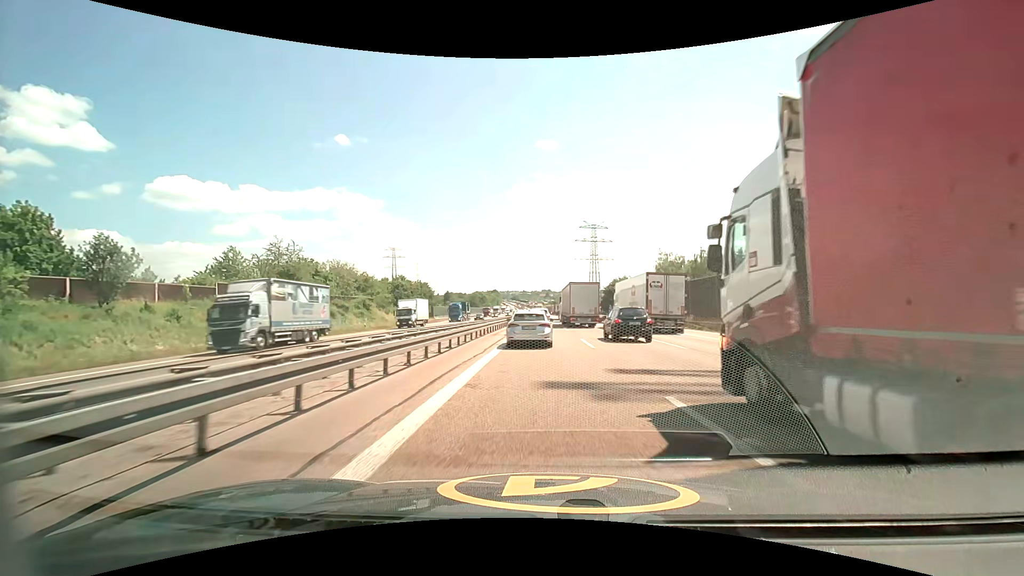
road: motorway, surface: asphalt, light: Day
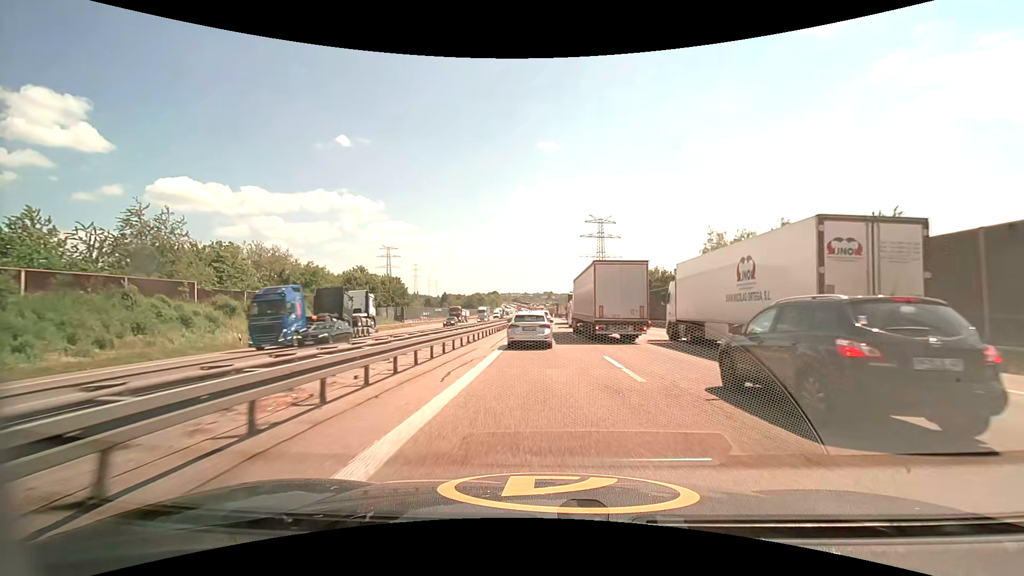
(-0.1, +27.1) m; 0°
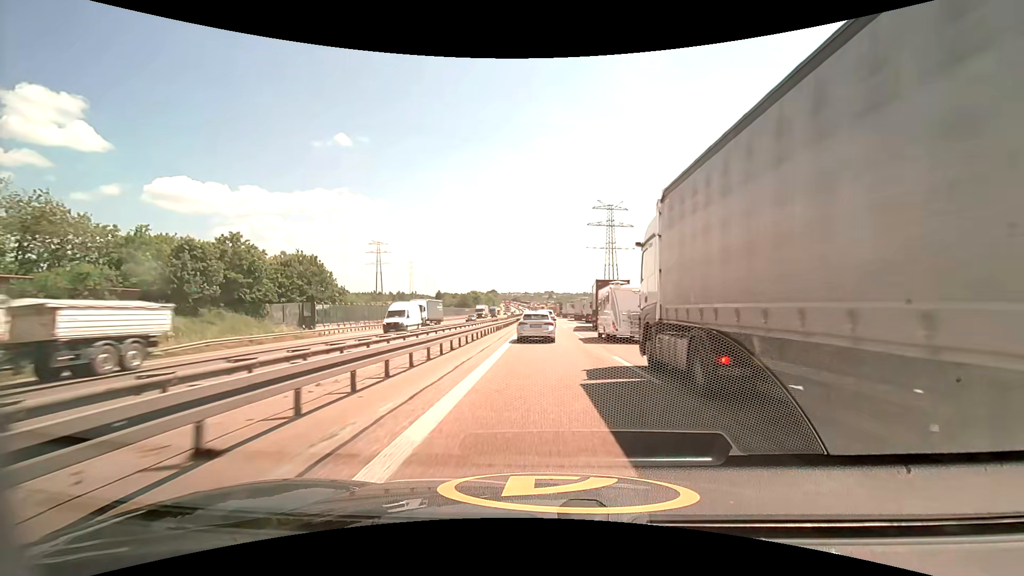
(-0.1, +37.2) m; 0°
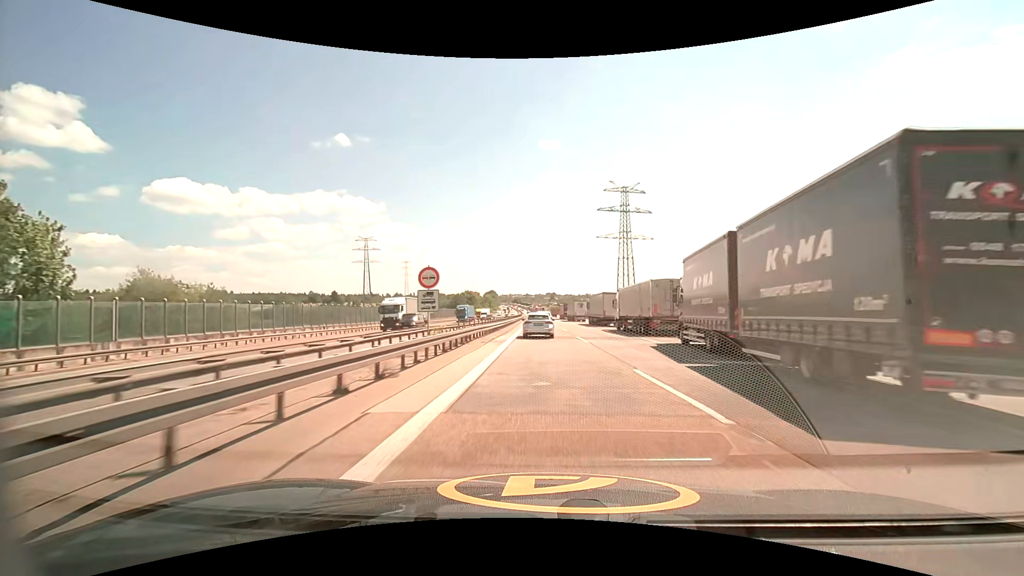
(+0.1, +40.6) m; 0°
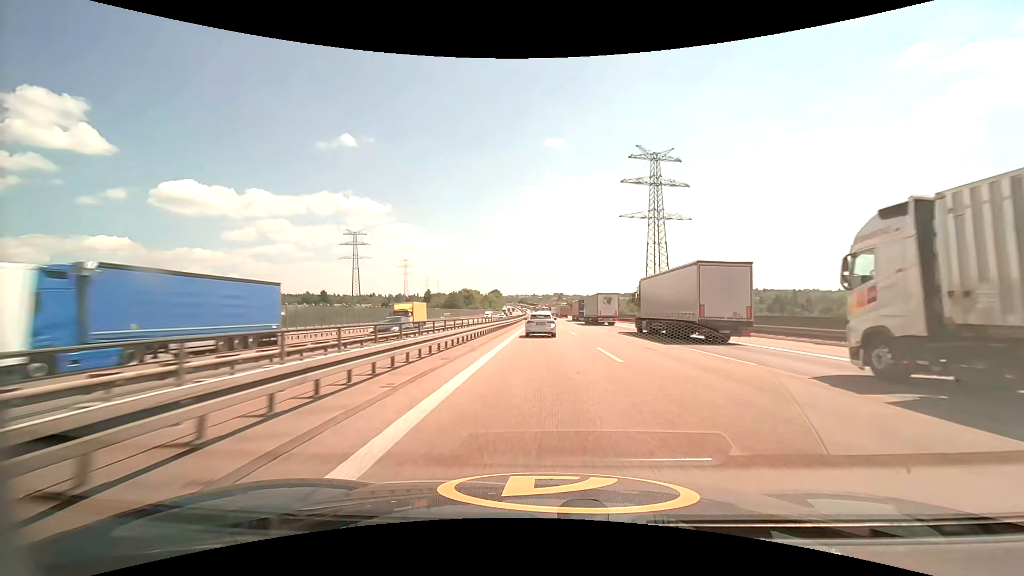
(-0.1, +46.6) m; -1°
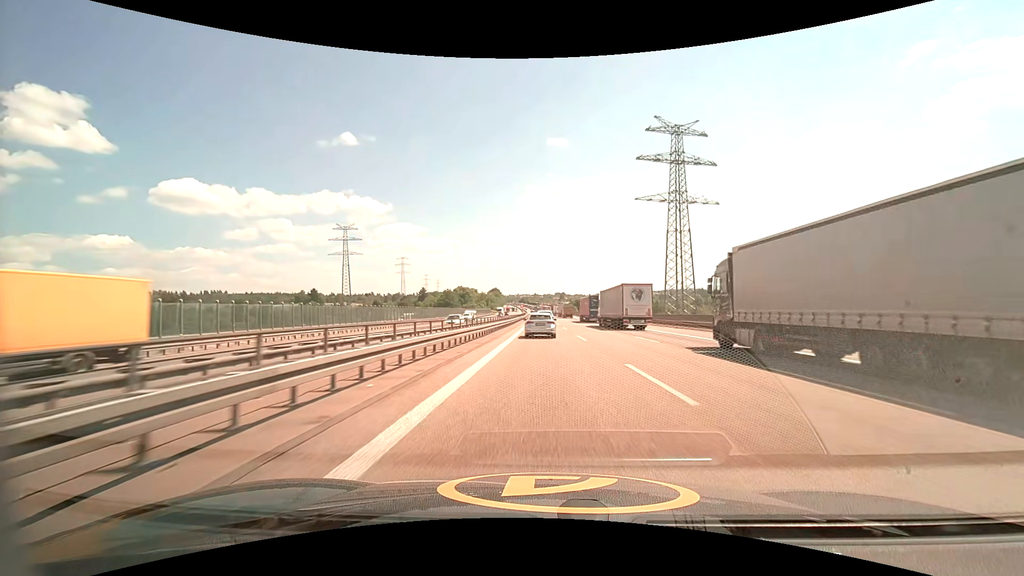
(-0.1, +24.9) m; 0°
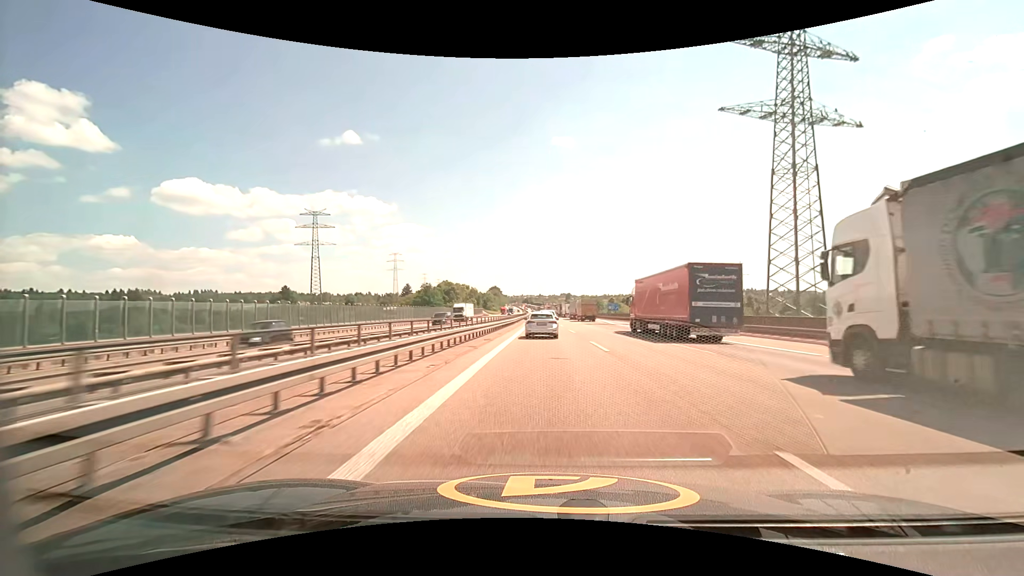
(-0.2, +63.2) m; -1°
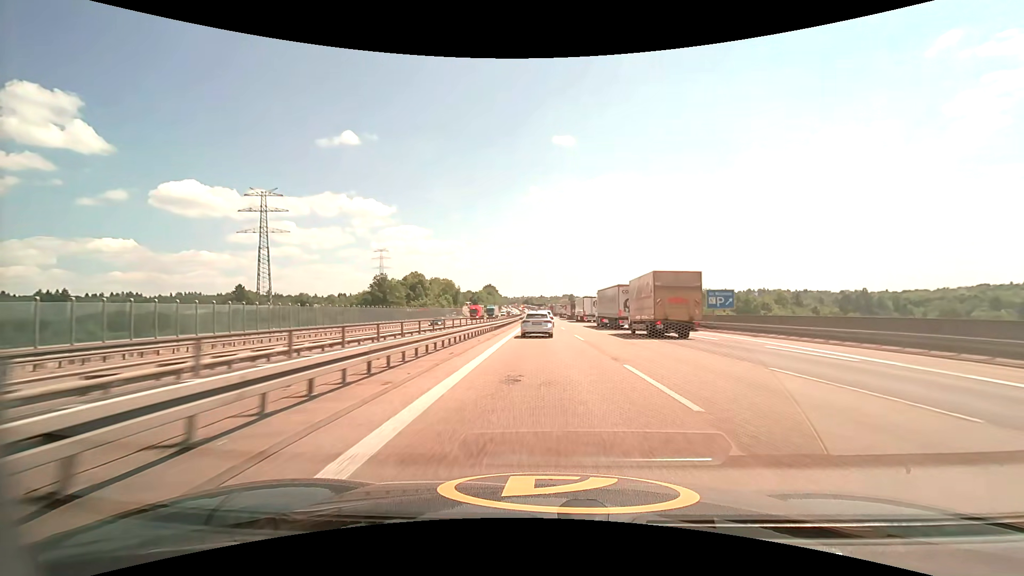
(+0.1, +65.4) m; 0°
(0, +10) (0, +20) (0, +30) (0, +40) (0, +50) (0, +60) (-1, +70) (-1, +80) (-1, +90) (-1, +100) m
